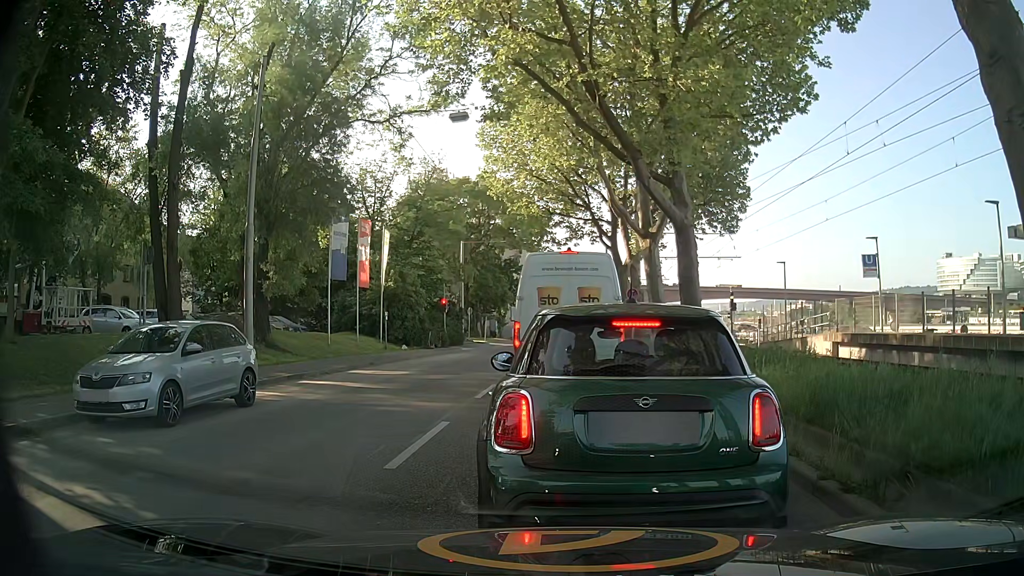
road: secondary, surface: asphalt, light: Day
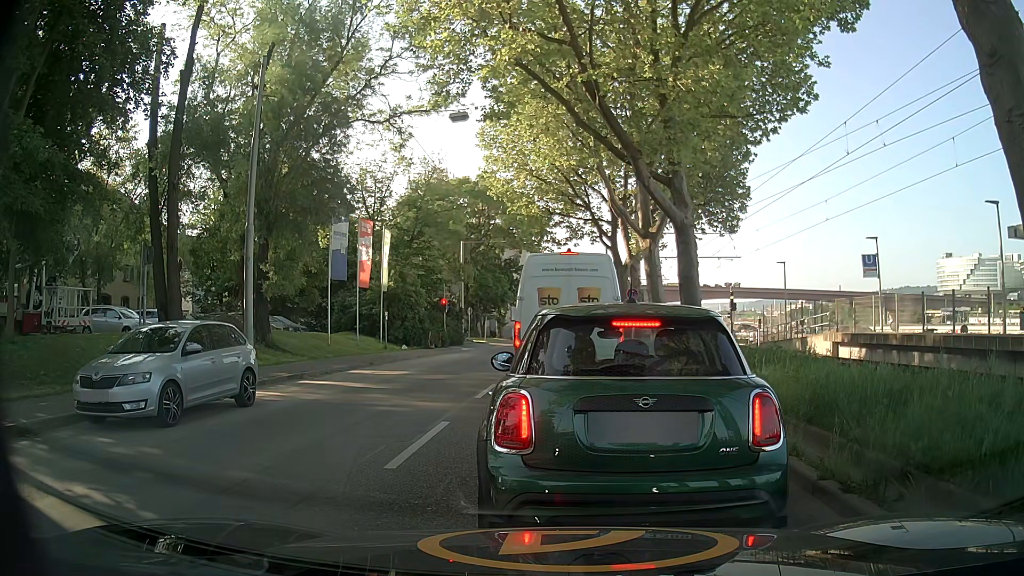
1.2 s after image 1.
(0.0, 0.0) m; 0°
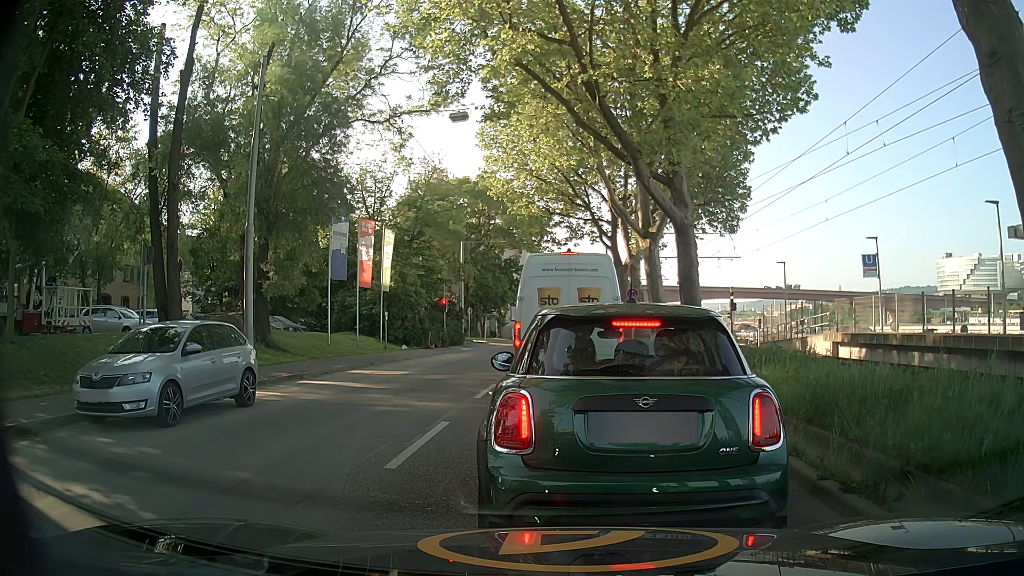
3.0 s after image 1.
(0.0, 0.0) m; 0°
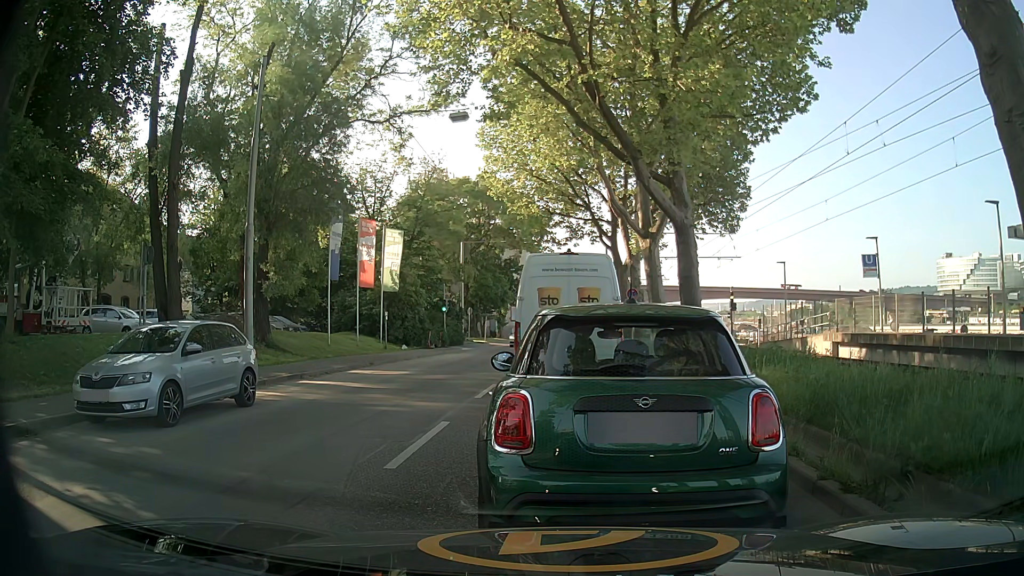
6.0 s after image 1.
(0.0, 0.0) m; 0°
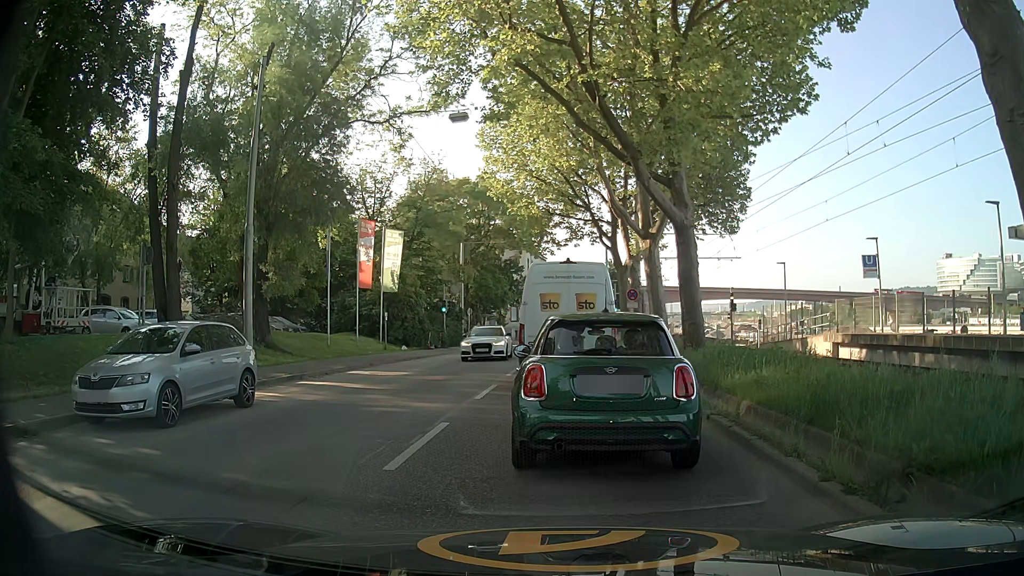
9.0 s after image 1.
(0.0, 0.0) m; 0°
